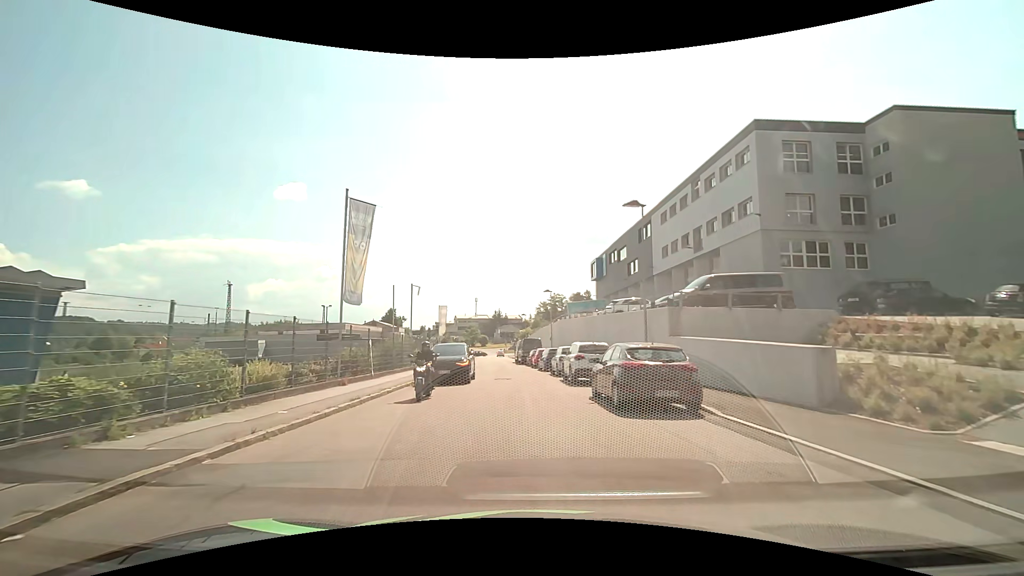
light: Day
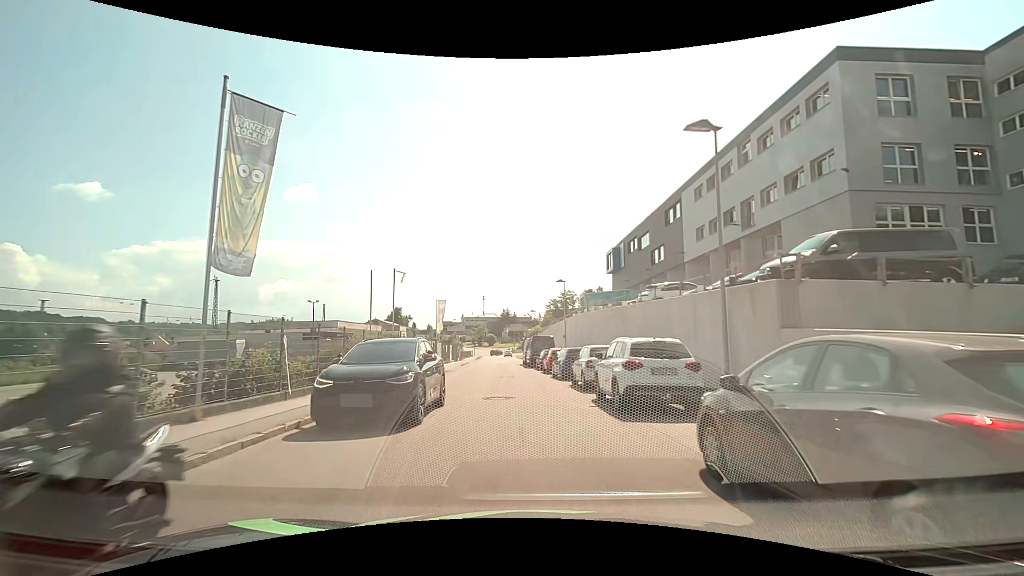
(-0.1, +8.2) m; -1°
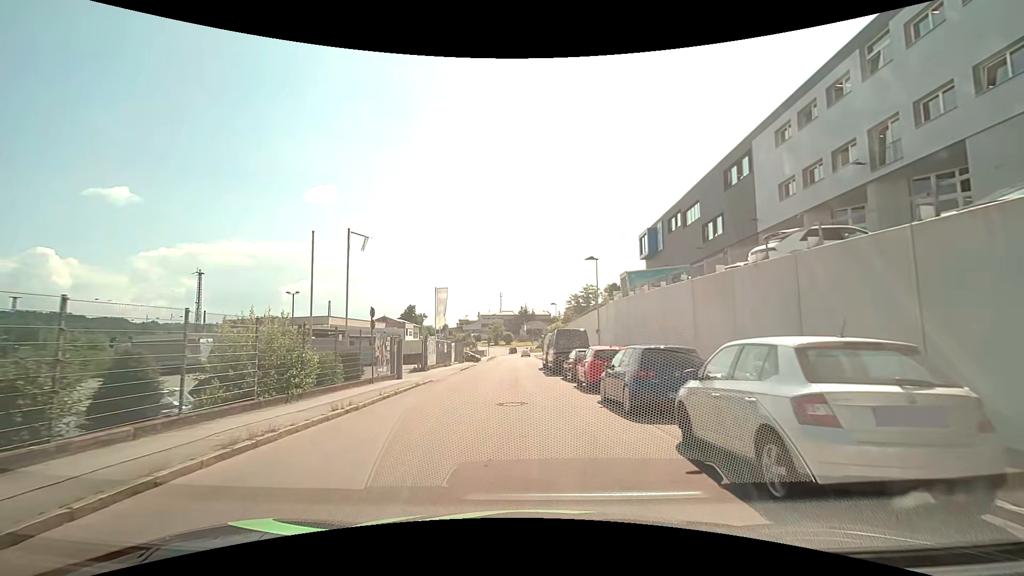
(-0.2, +11.8) m; -2°
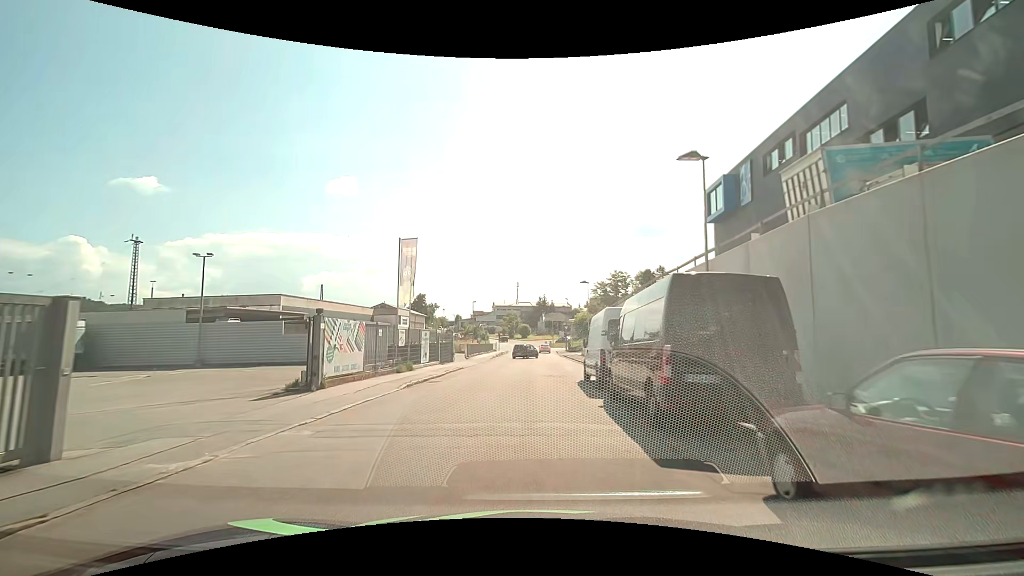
(-0.3, +19.8) m; -1°
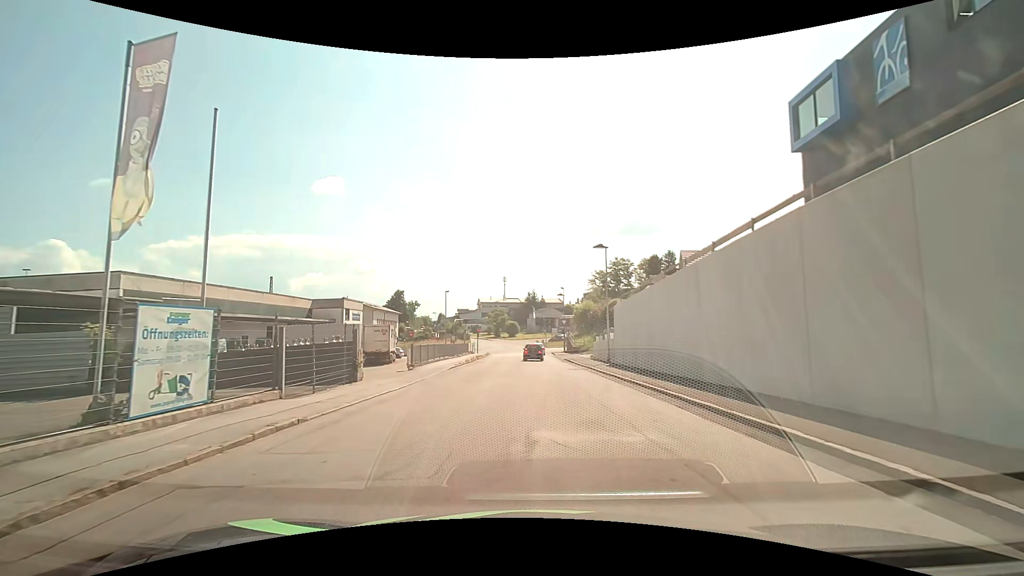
(0.0, +19.5) m; +1°
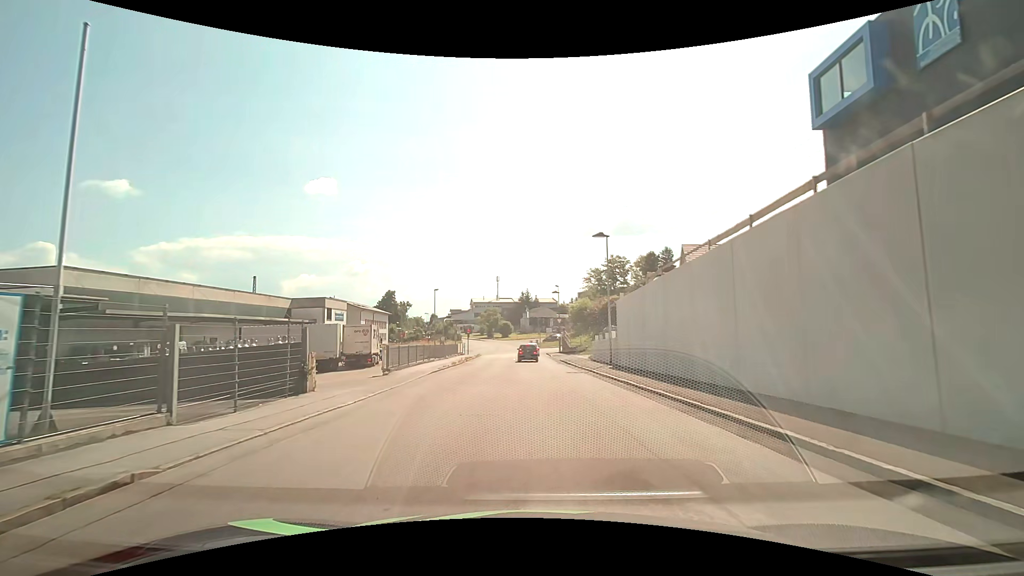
(0.0, +3.6) m; +1°
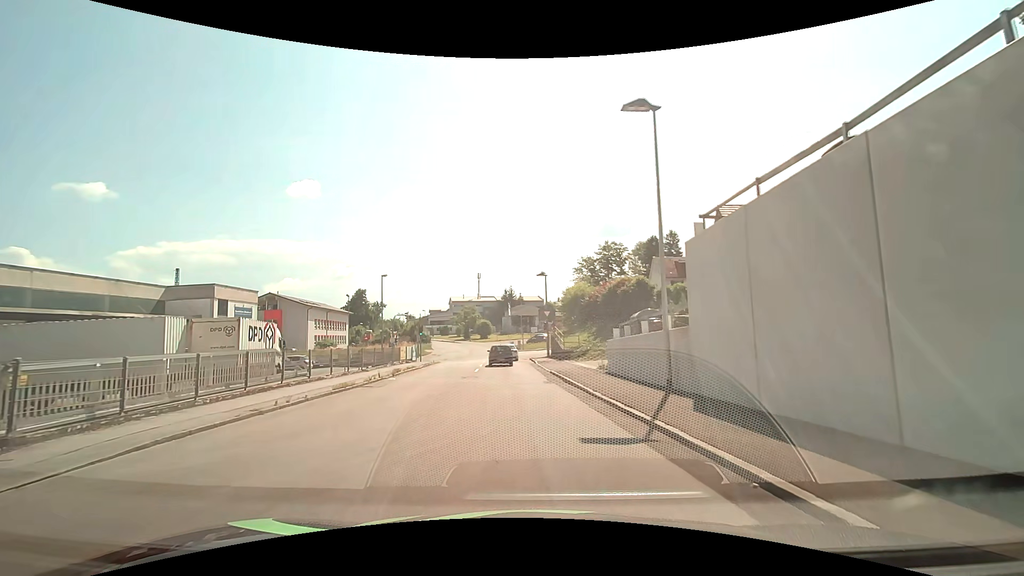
(+0.5, +17.4) m; +2°
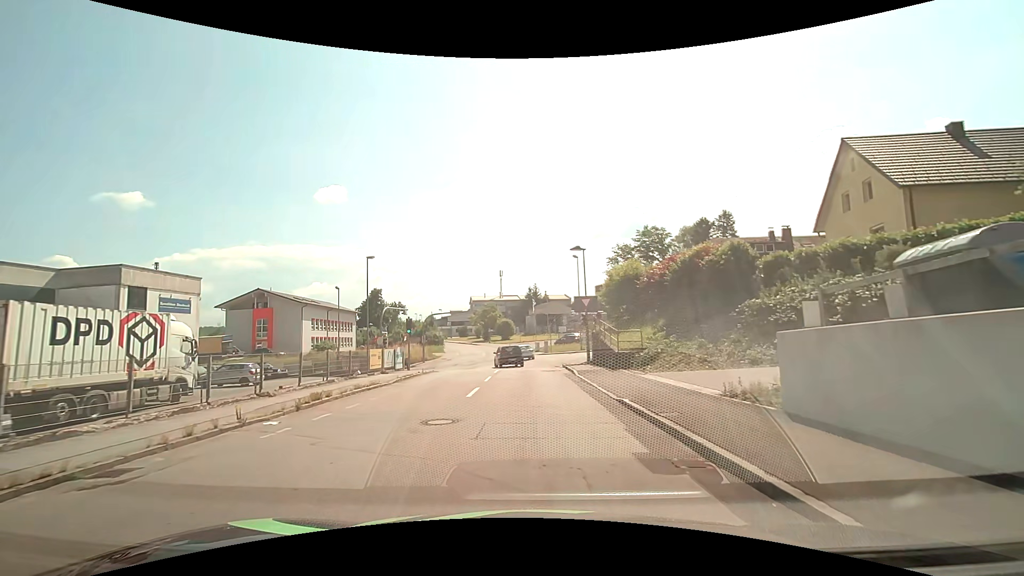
(-0.6, +13.3) m; -3°
